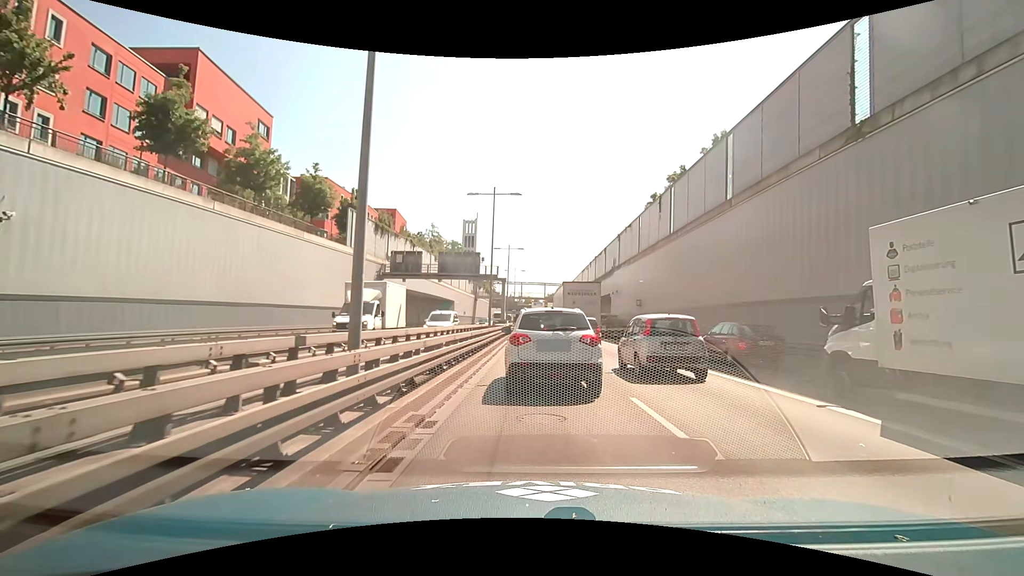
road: trunk_link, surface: asphalt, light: Day
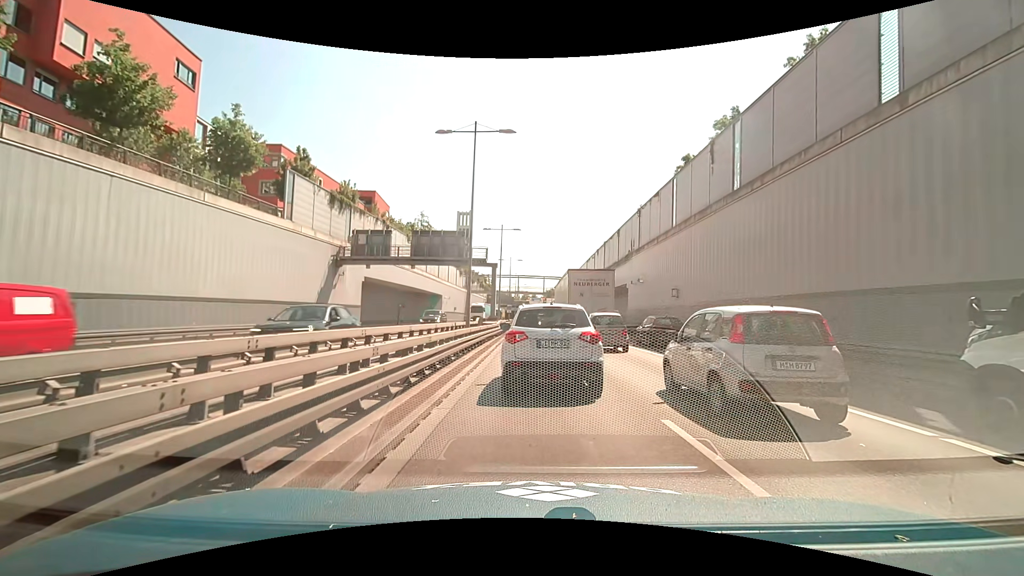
(+0.1, +11.1) m; 0°
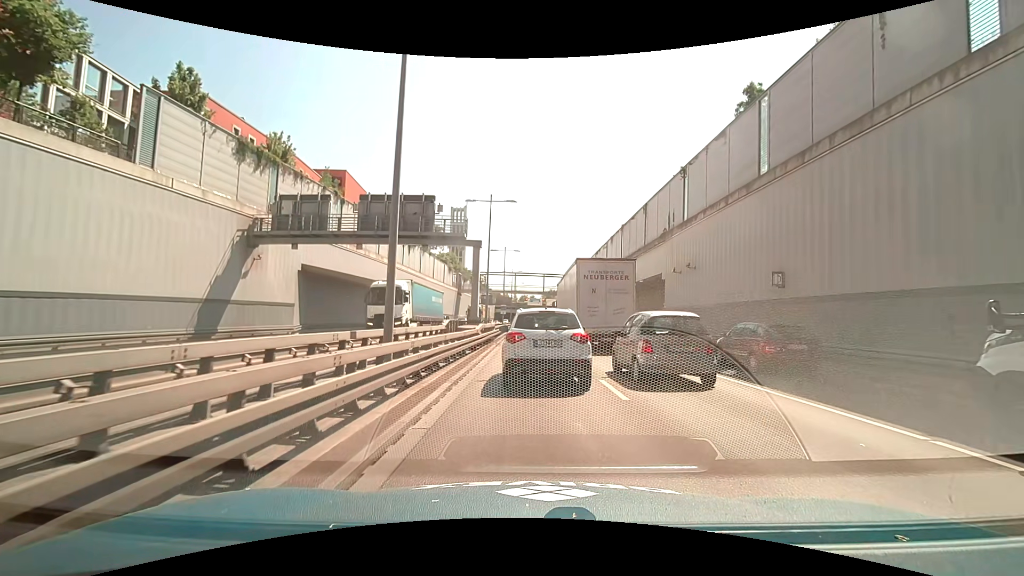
(0.0, +13.4) m; +1°
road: trunk
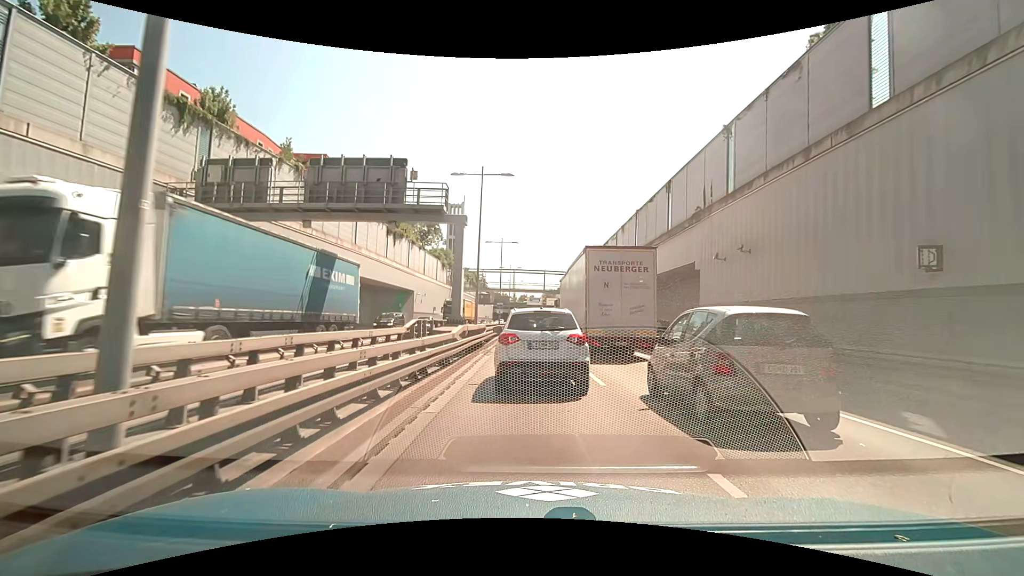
(-0.1, +7.0) m; 0°
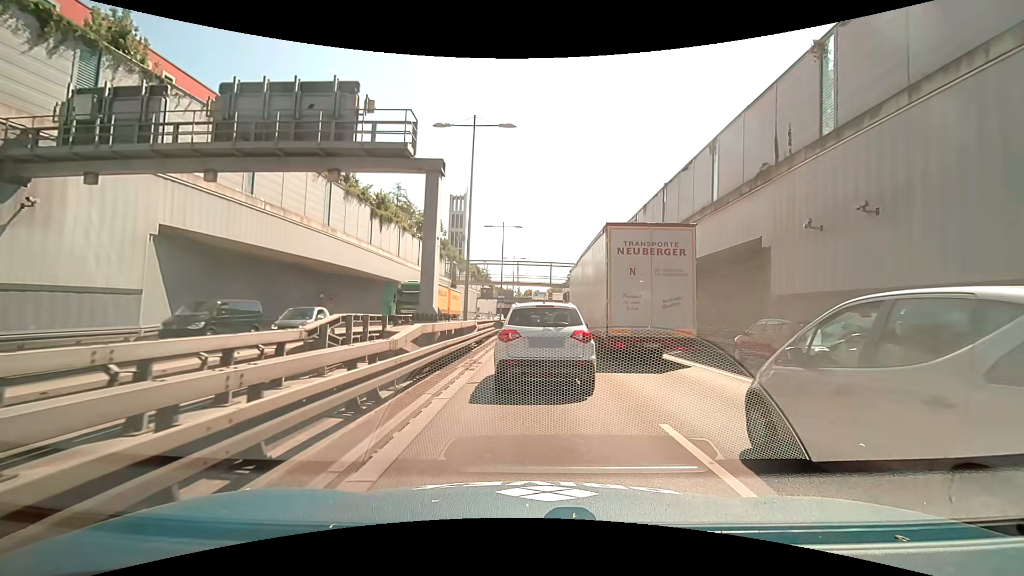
(-0.1, +7.2) m; -1°
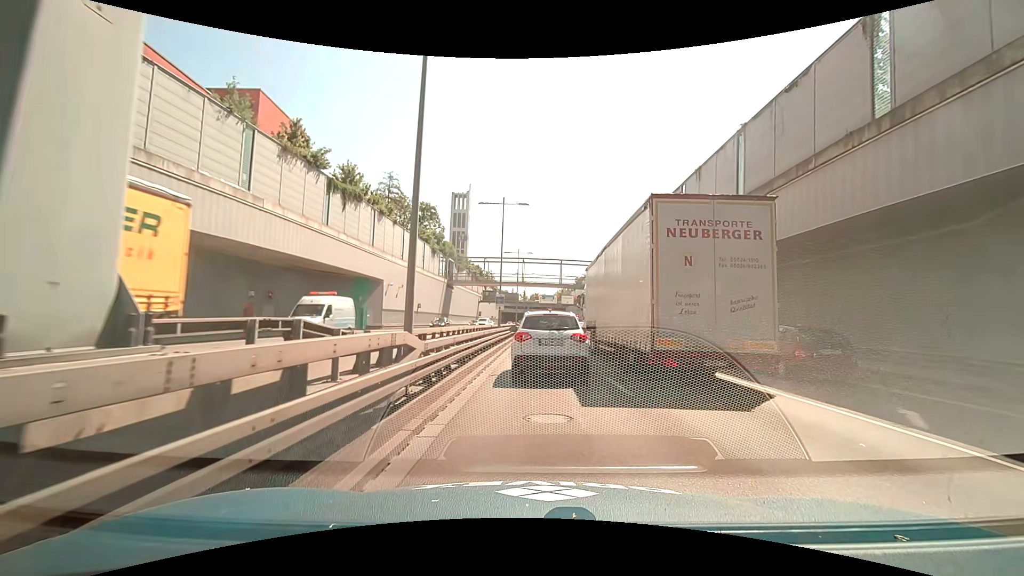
(-0.1, +12.1) m; 0°
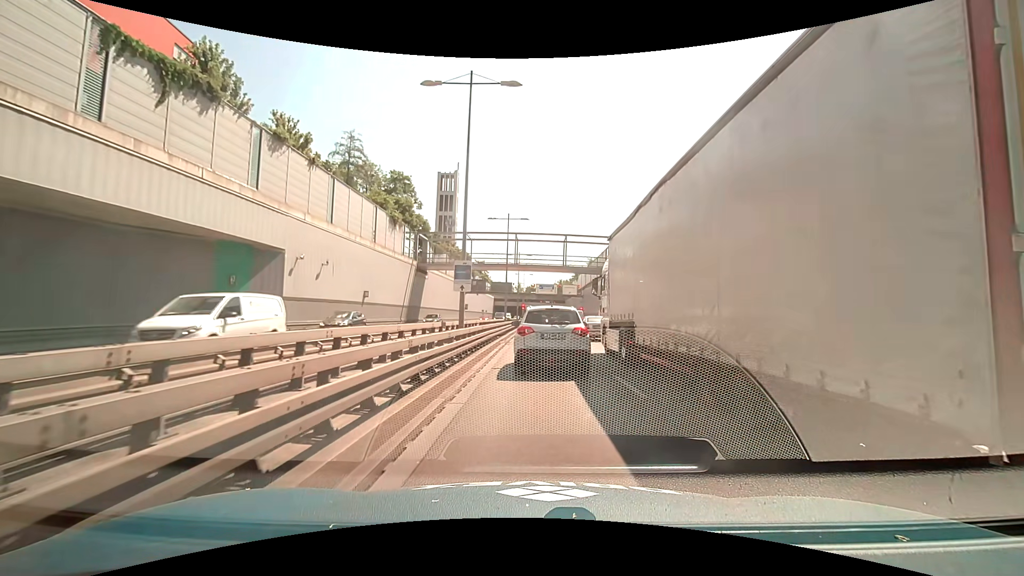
(+0.1, +19.0) m; 0°
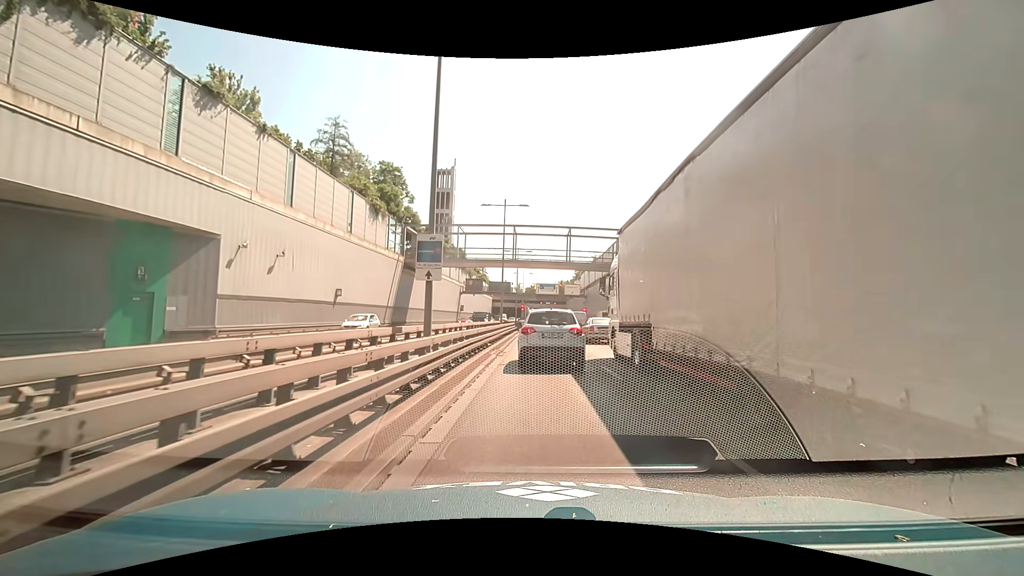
(0.0, +6.2) m; 0°
(0, +10) (0, +20) (+1, +30) (+1, +40) (+1, +50) (+1, +60) (+2, +70) (+2, +80) (+2, +90) (+3, +100) m
